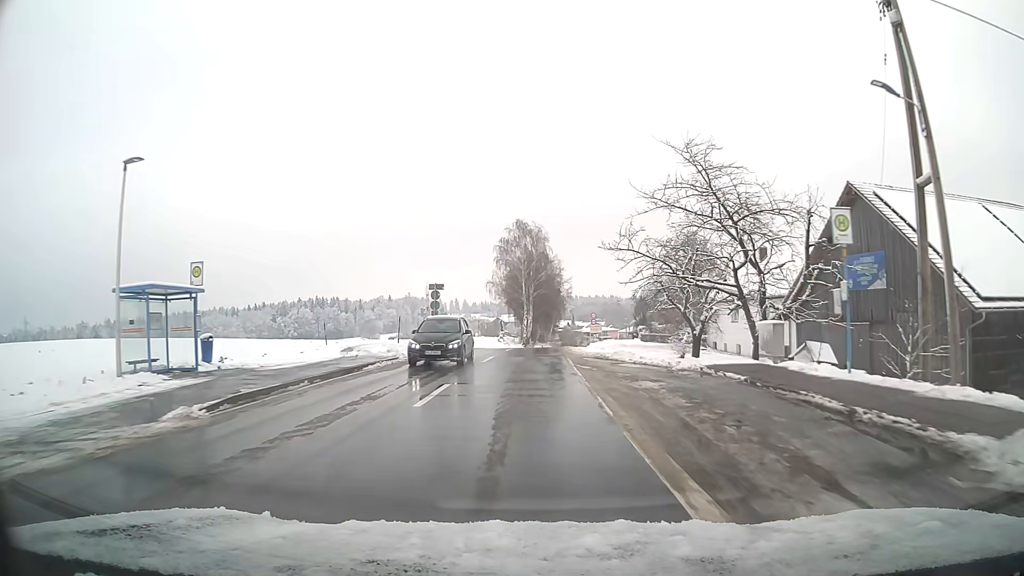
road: tertiary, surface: asphalt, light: Day
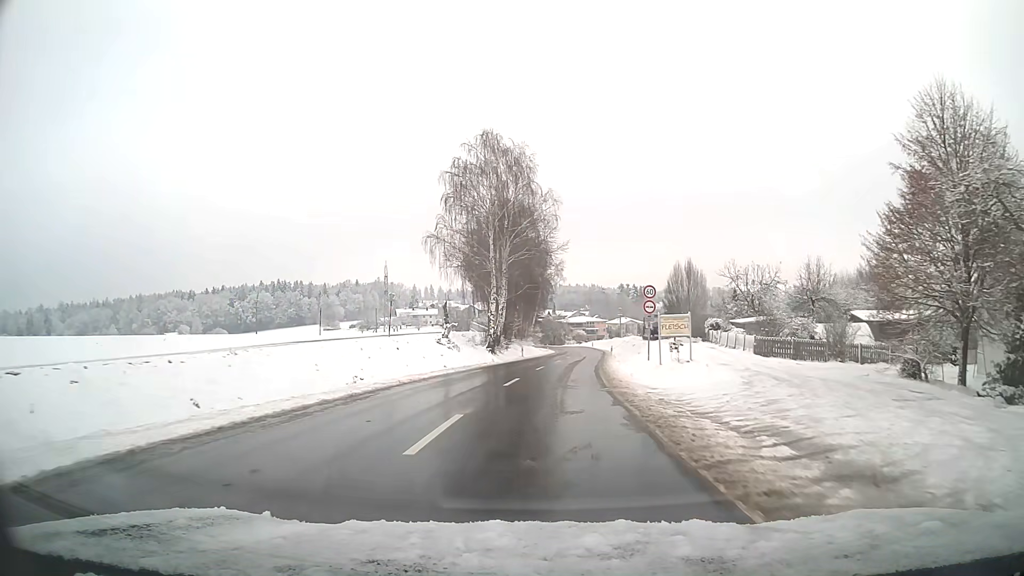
(+0.4, +40.6) m; +2°
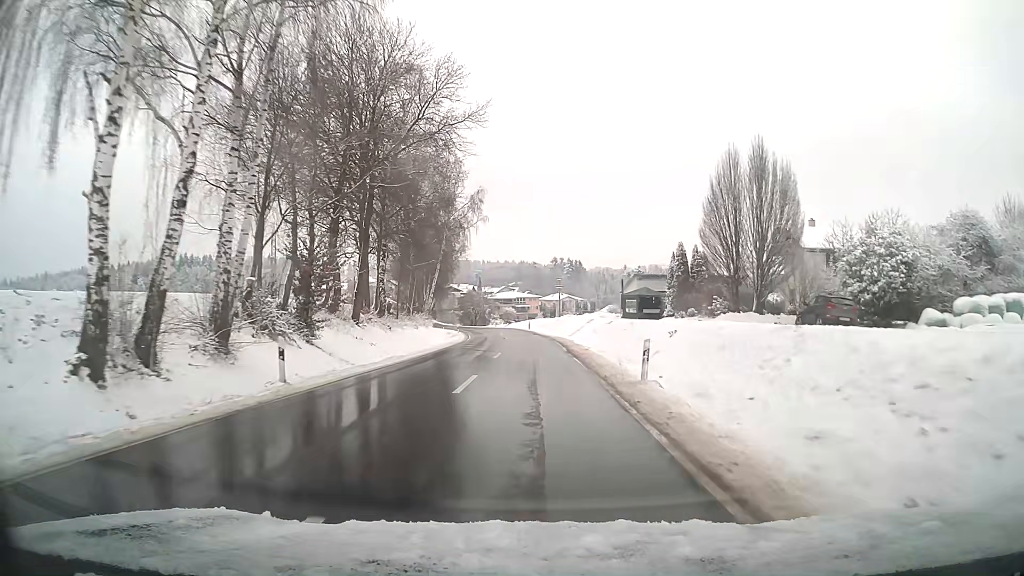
(+2.6, +42.8) m; +6°
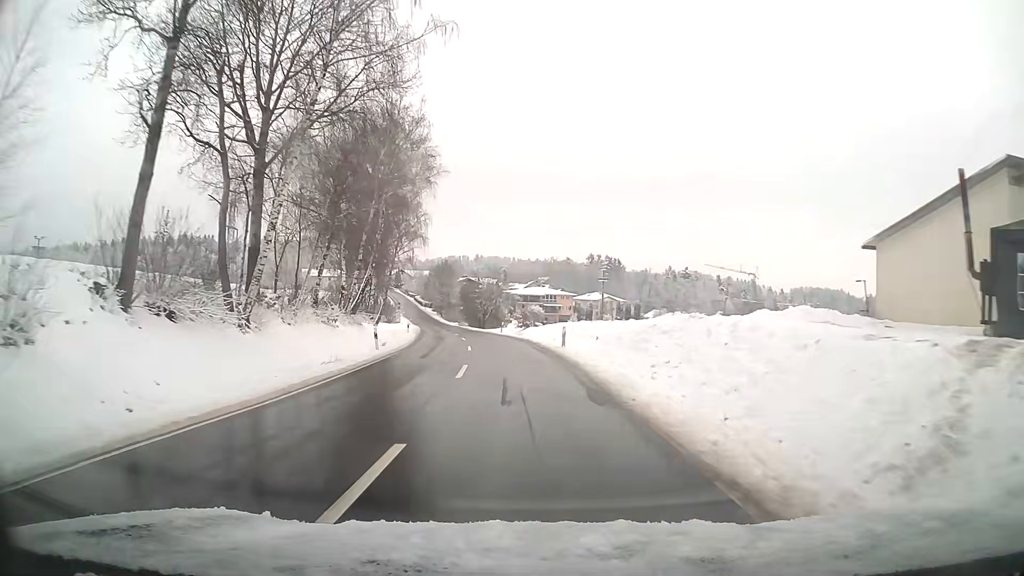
(-0.8, +45.3) m; -3°
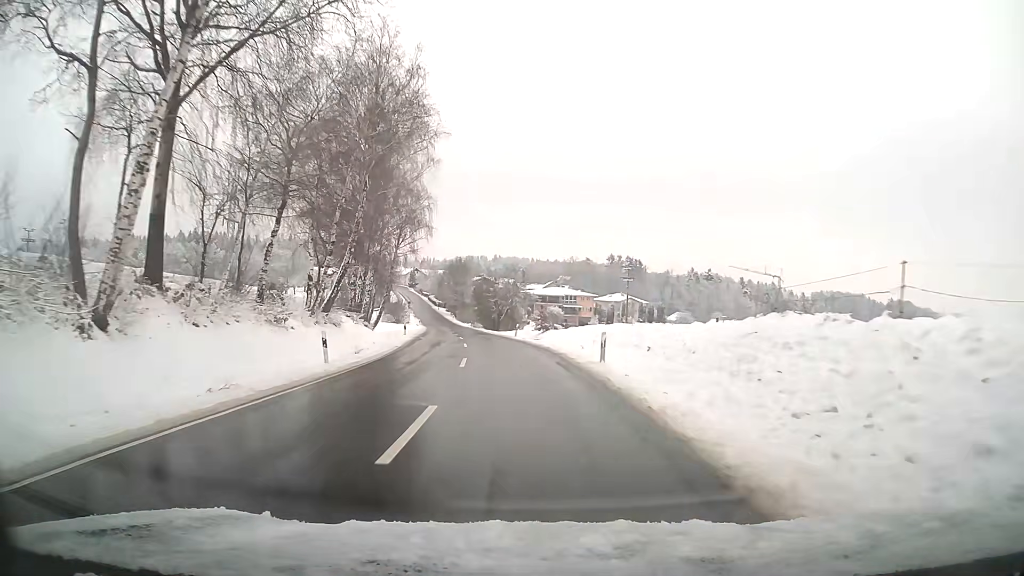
(-0.1, +9.2) m; -2°
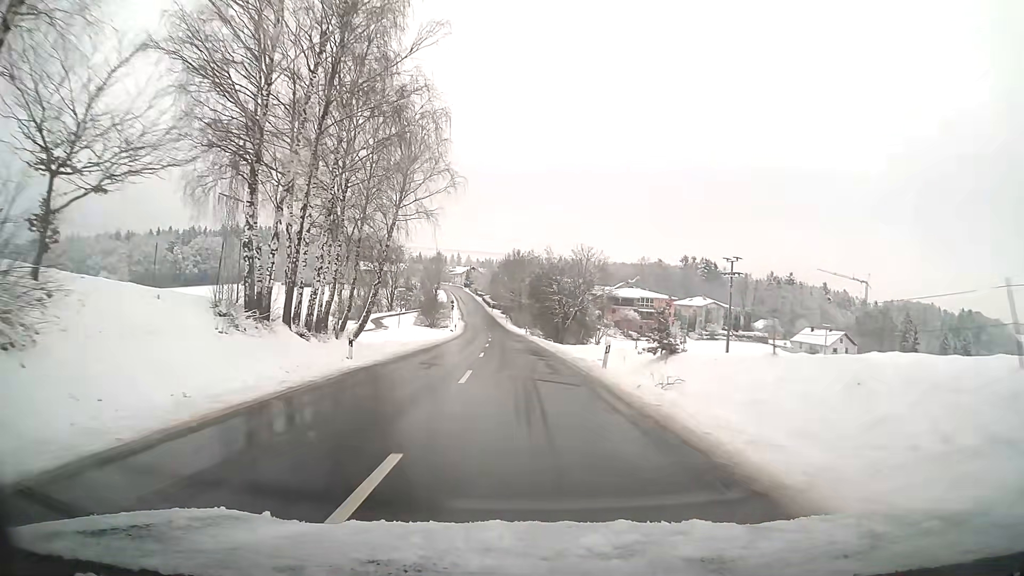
(-1.3, +27.5) m; -5°
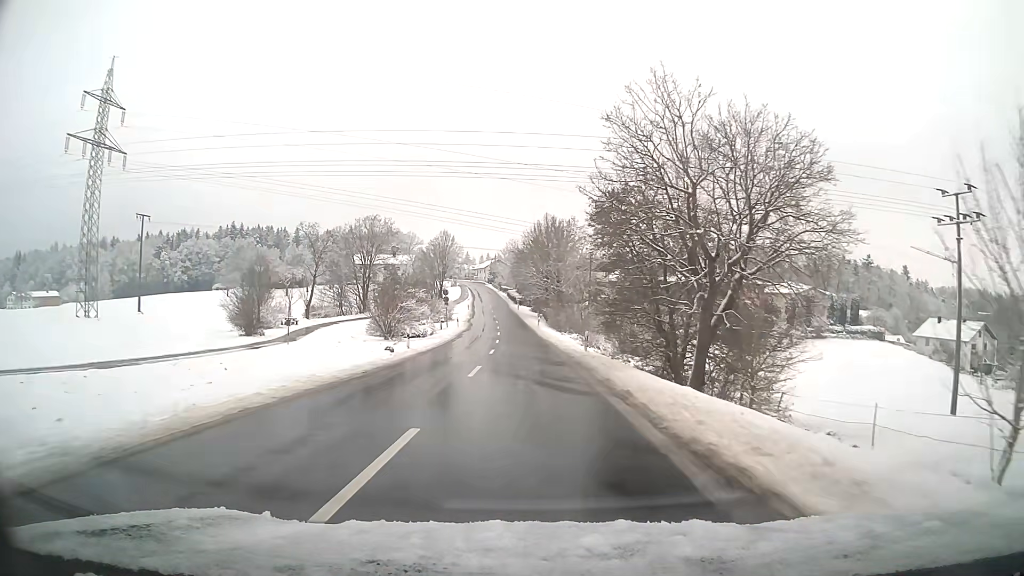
(-1.4, +46.4) m; -3°
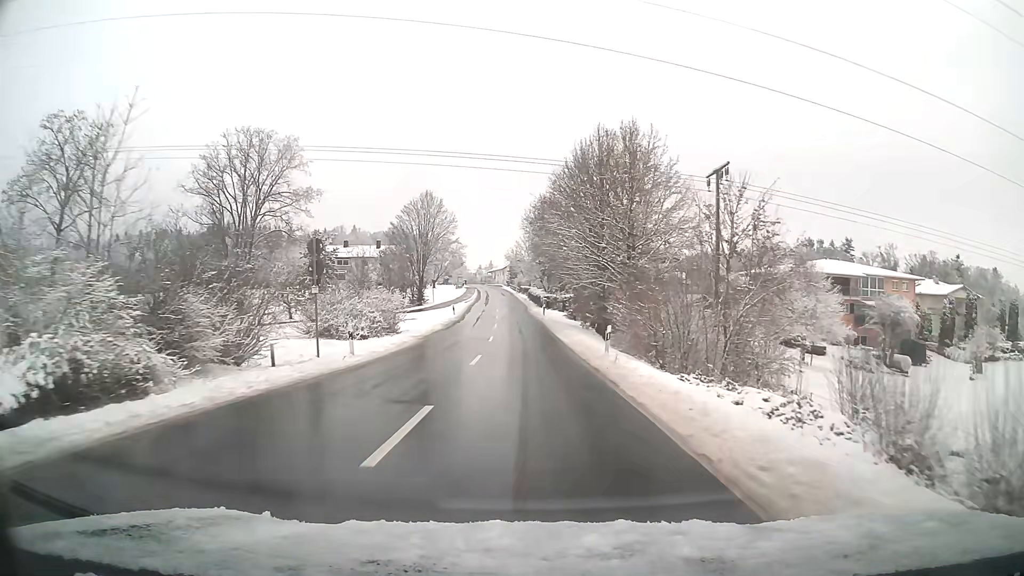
(-1.0, +46.4) m; -2°
